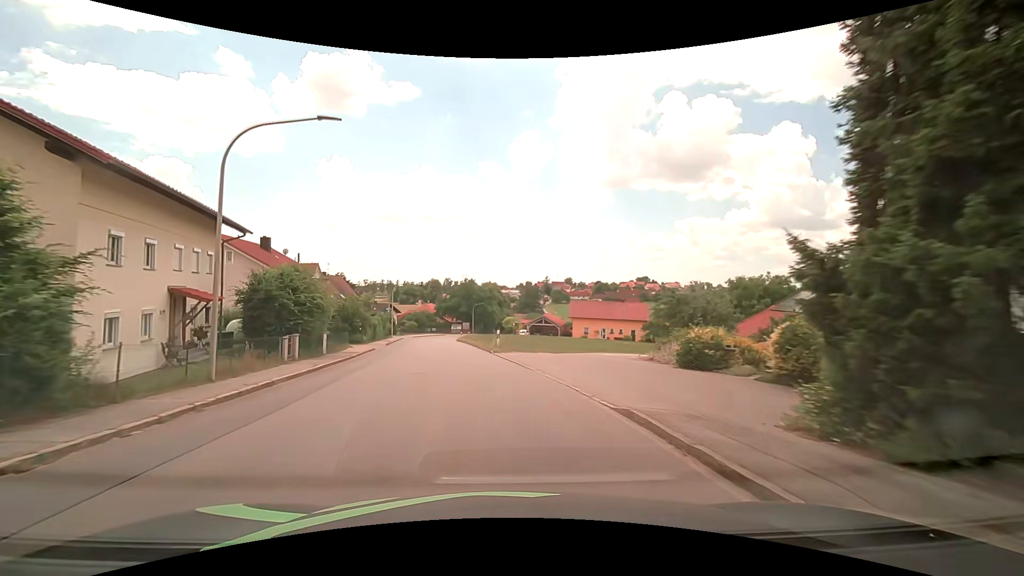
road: tertiary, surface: asphalt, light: Day
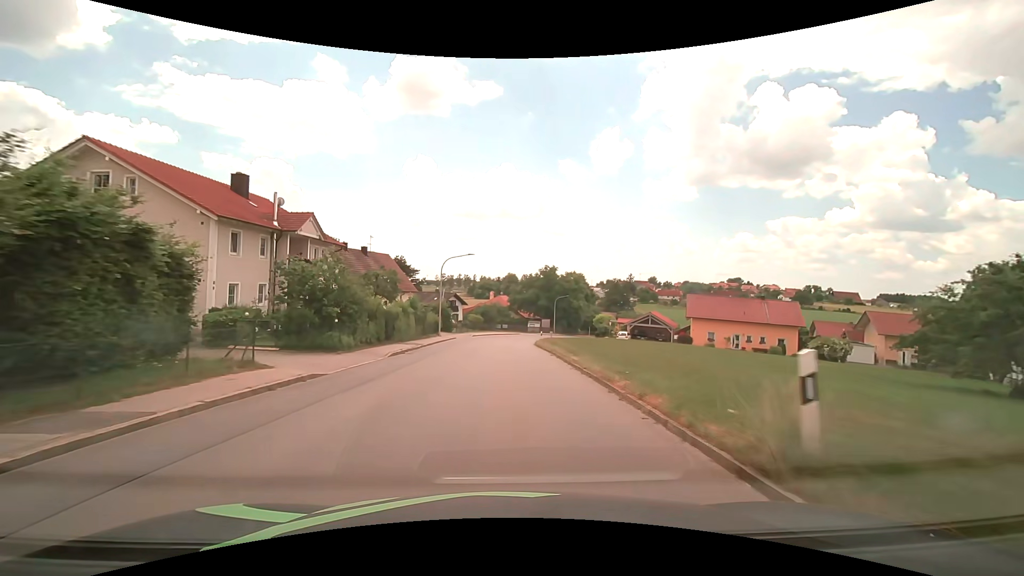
(-2.3, +22.8) m; -9°
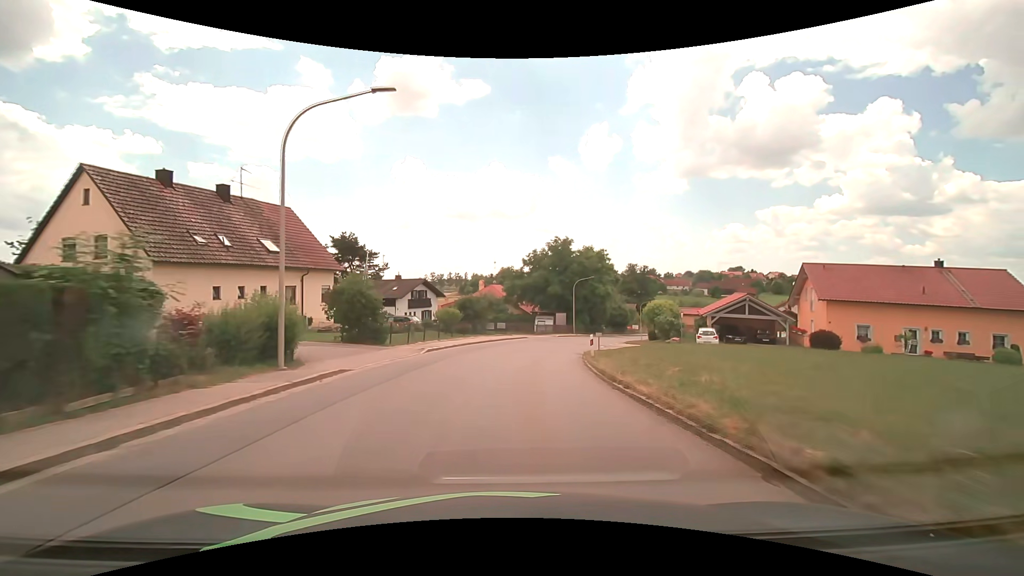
(-0.2, +30.6) m; +1°
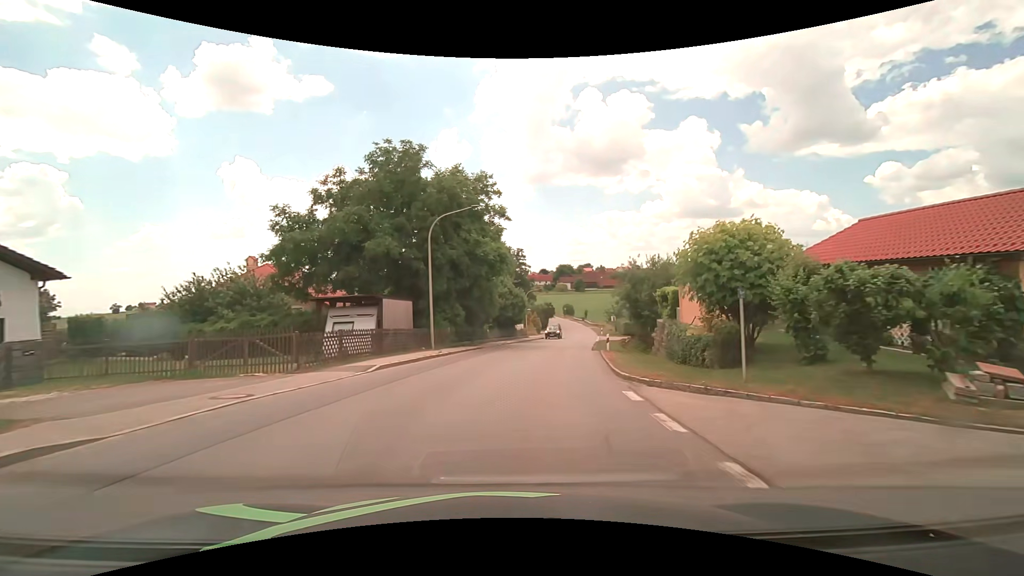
(+4.3, +37.8) m; +16°
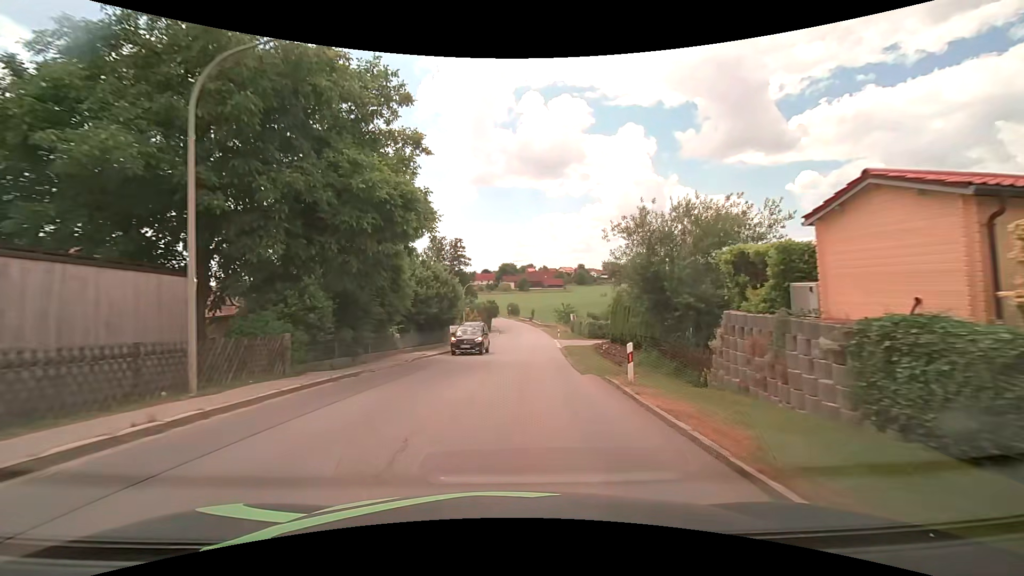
(+0.9, +15.1) m; +6°
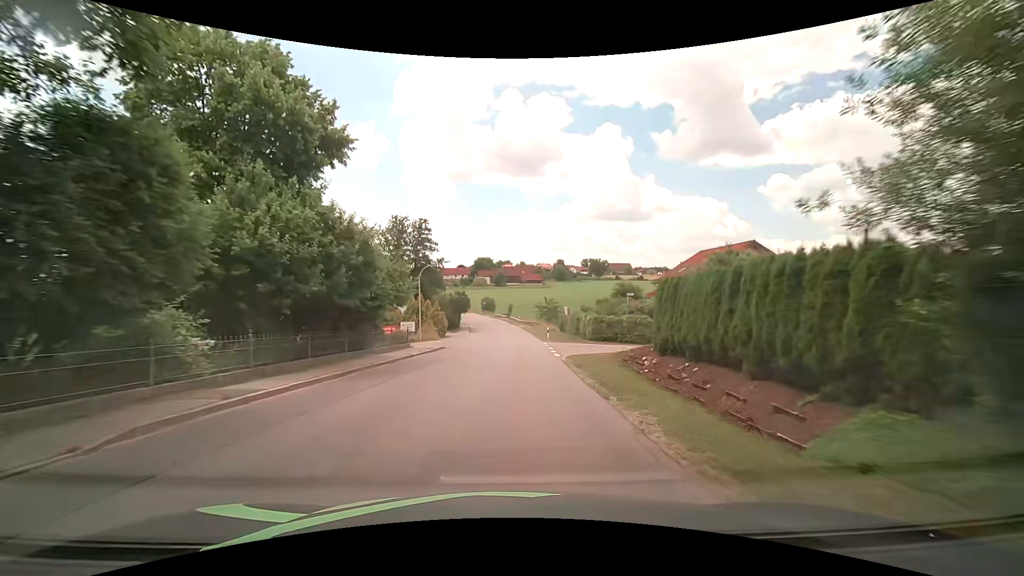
(+0.4, +15.3) m; +3°
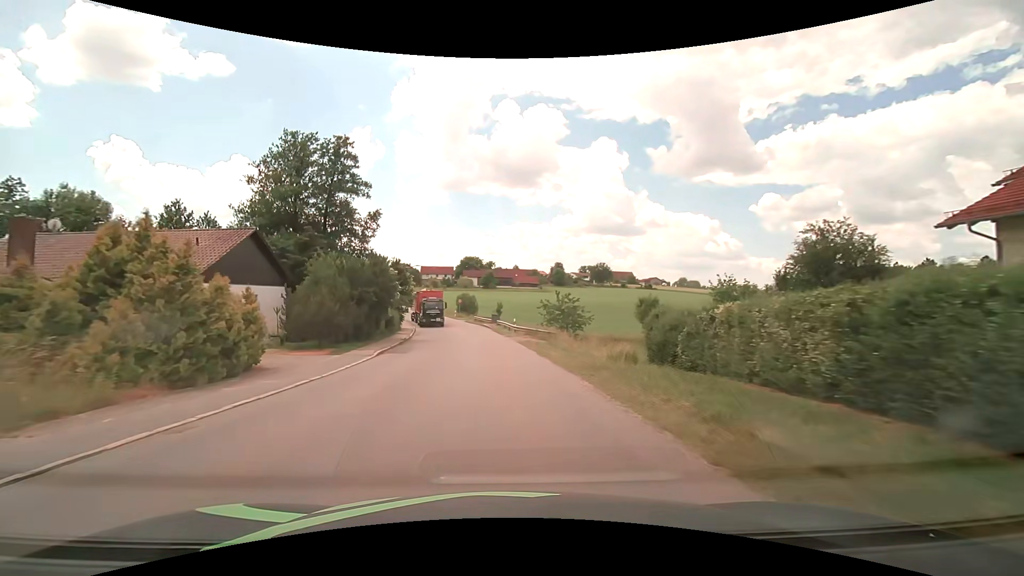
(+0.5, +38.4) m; +1°
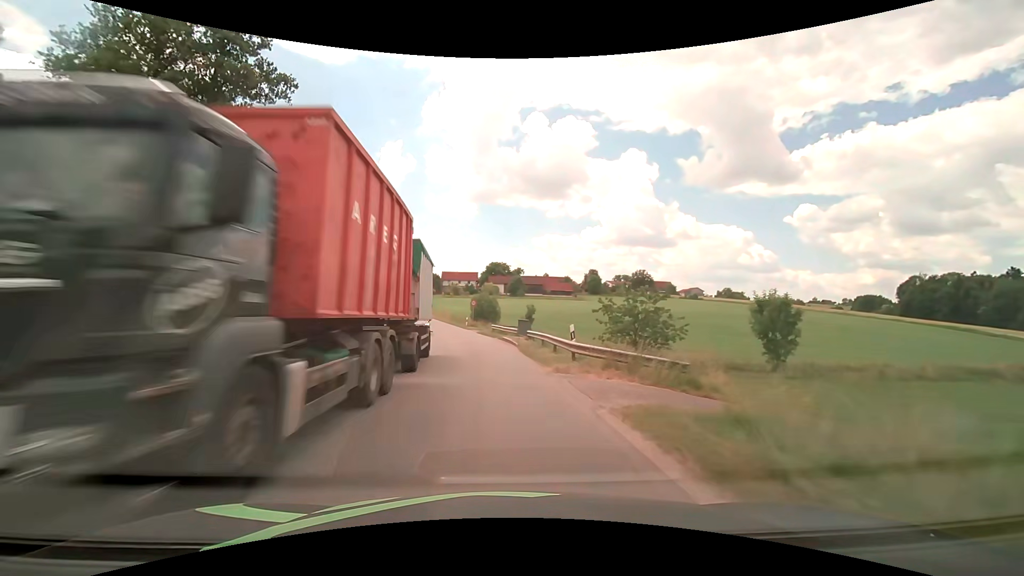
(-0.3, +22.7) m; -3°
(0, +10) (-1, +20) (-2, +30) (-4, +40) (-6, +50) (-8, +59) (-11, +69) (-14, +78) (-17, +88) (-21, +97) m
